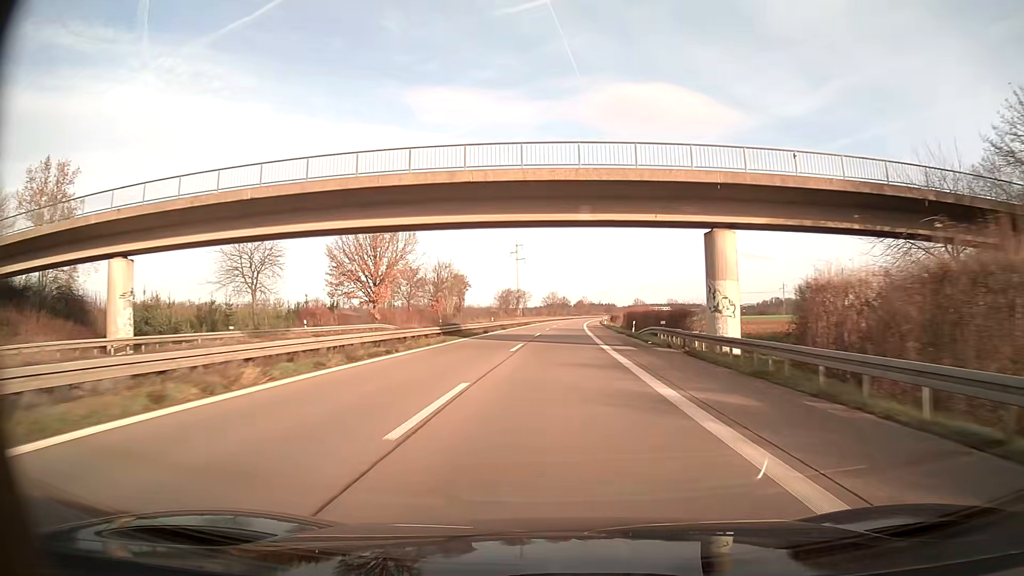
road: trunk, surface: asphalt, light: Day
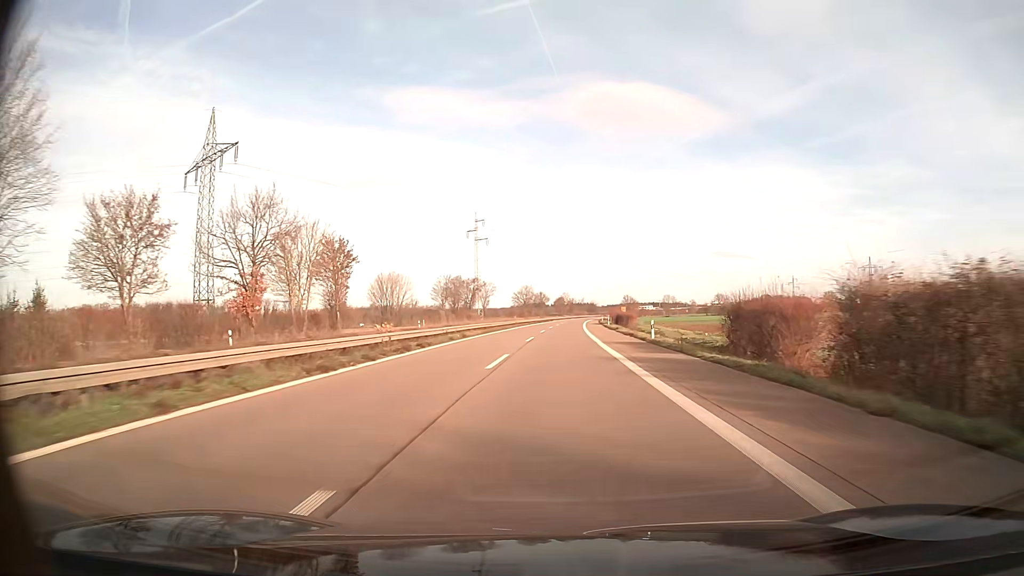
(+0.9, +62.6) m; +2°
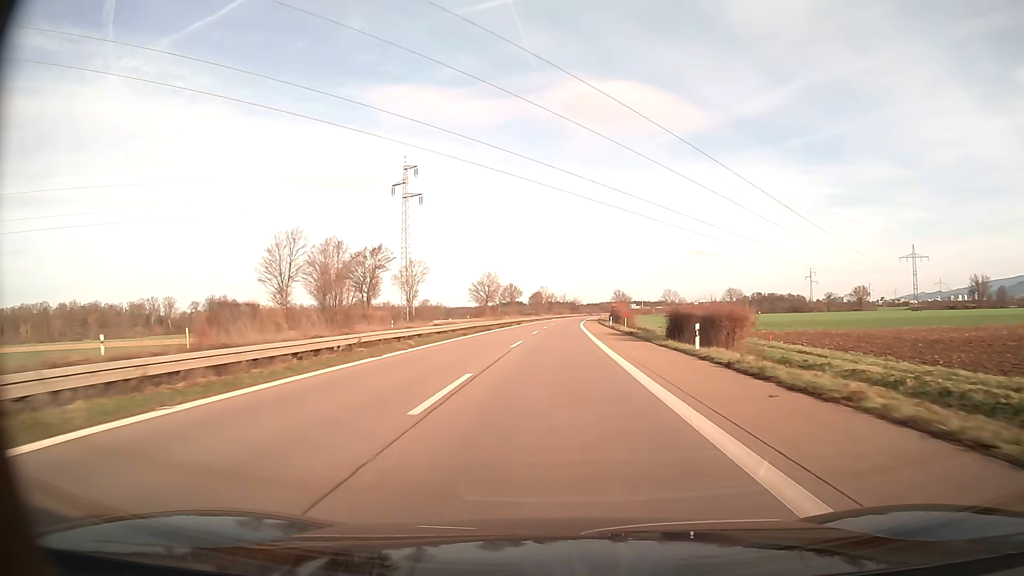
(+1.0, +62.6) m; +2°
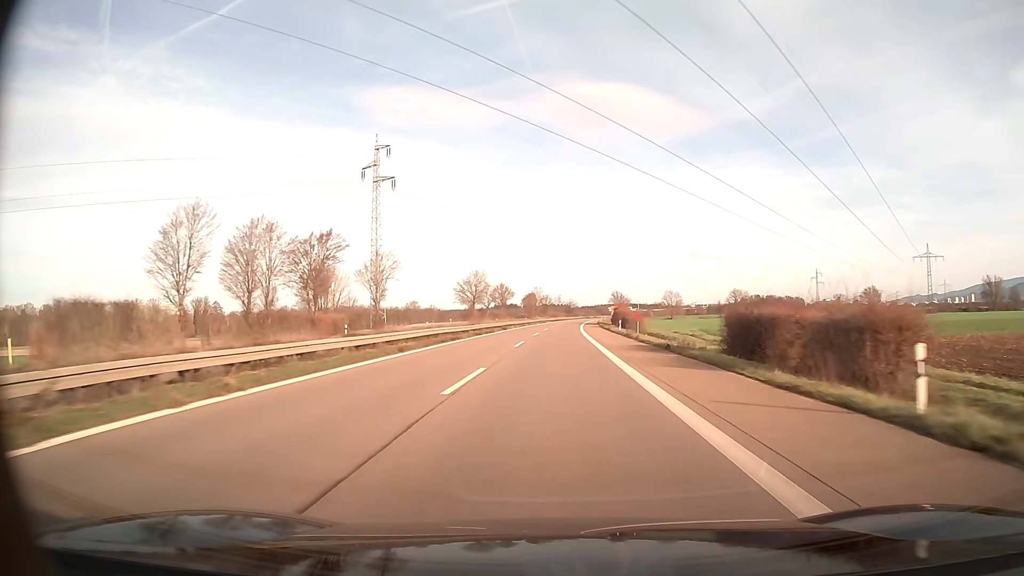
(+0.1, +15.7) m; 0°
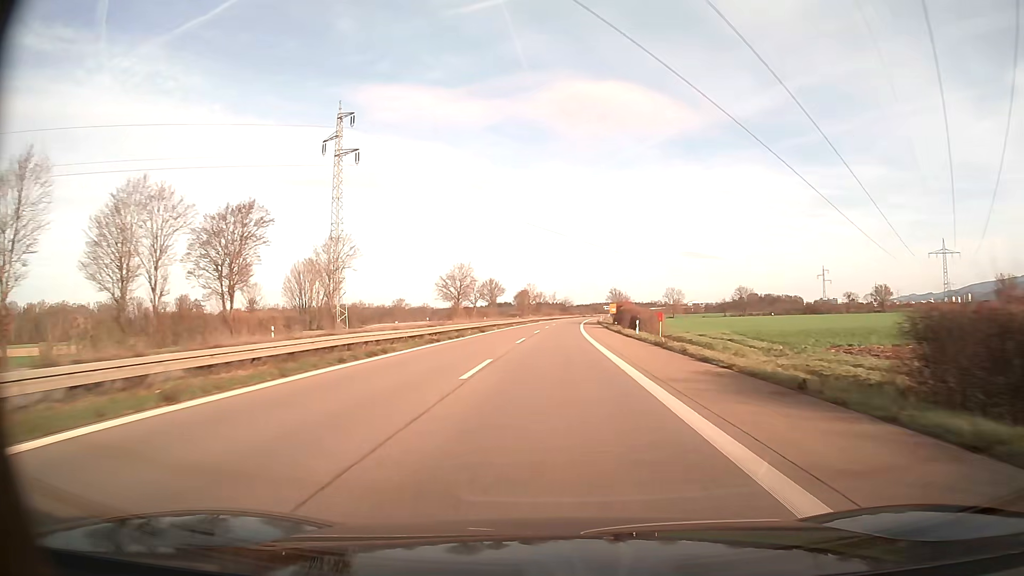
(+0.1, +15.7) m; 0°
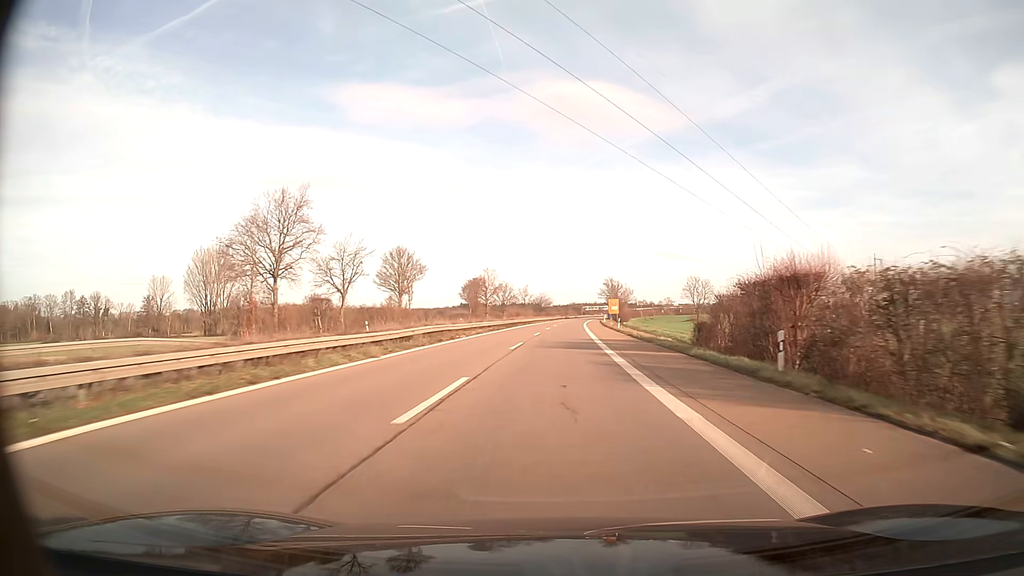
(+1.4, +78.3) m; +2°
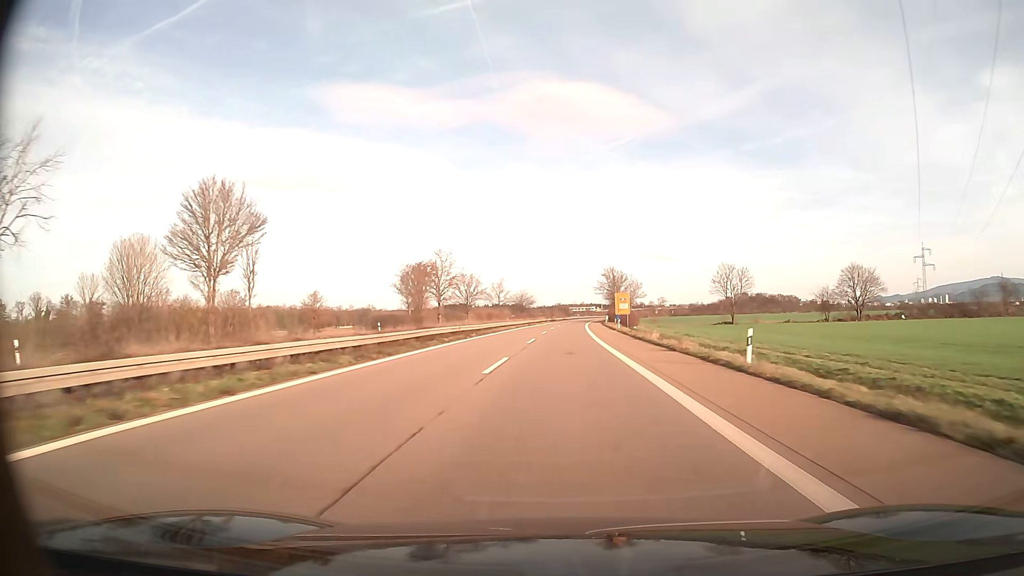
(+0.5, +46.9) m; +1°
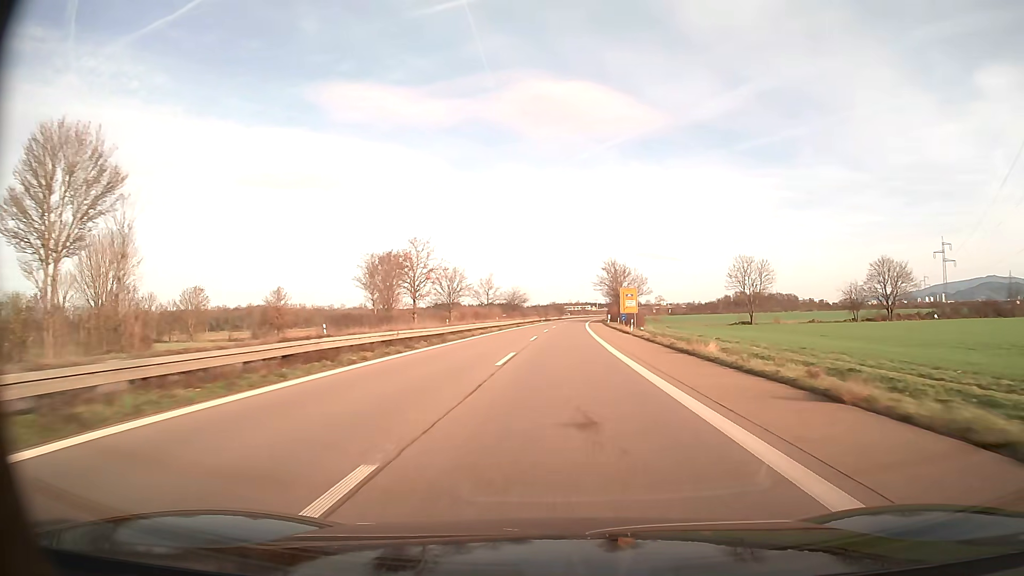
(+0.1, +15.6) m; 0°
(0, +10) (0, +20) (0, +30) (+1, +40) (+1, +50) (+1, +60) (+2, +70) (+2, +80) (+3, +90) (+3, +100) m
